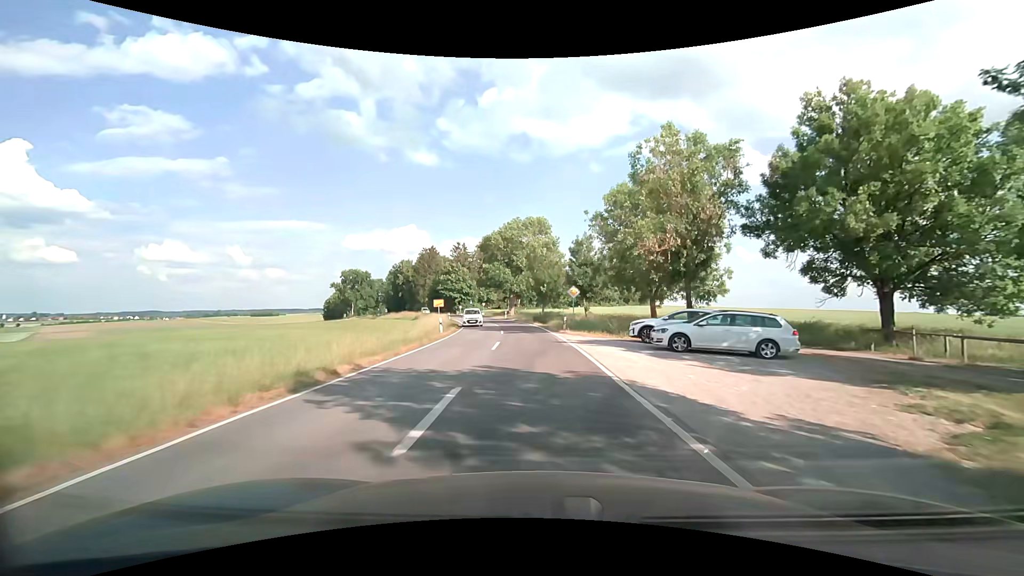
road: tertiary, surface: asphalt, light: Day
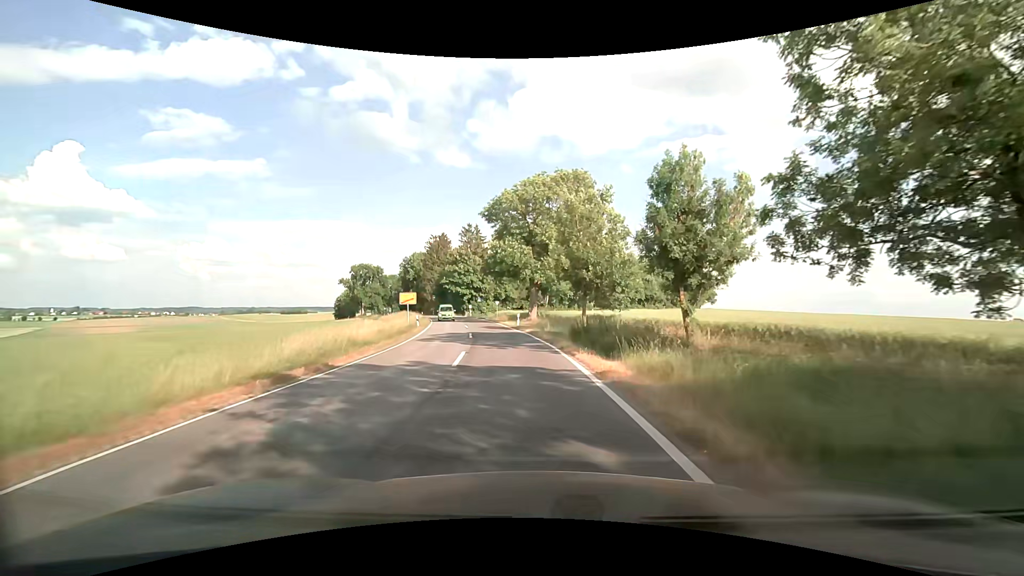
(-0.3, +29.1) m; -3°
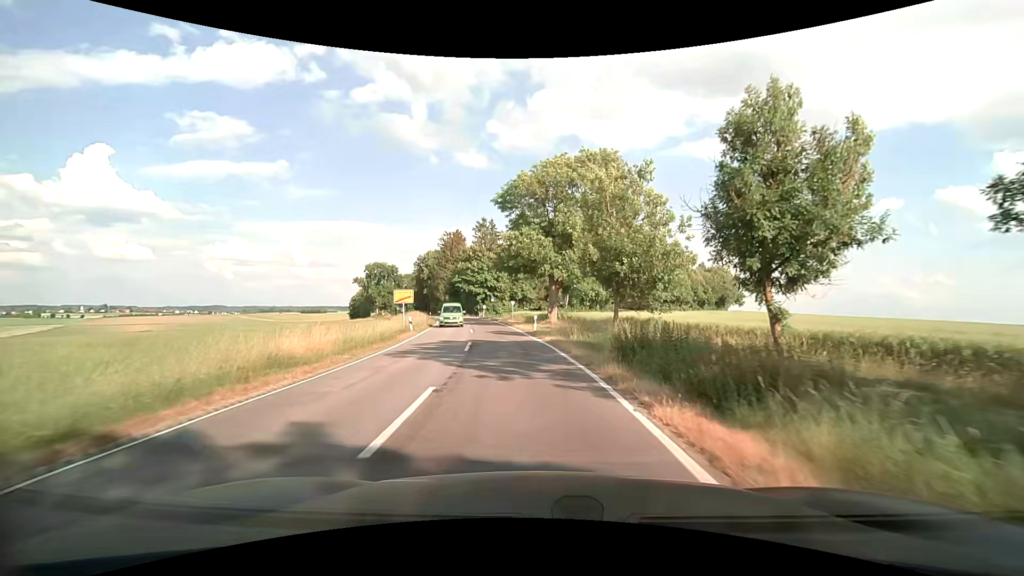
(-0.2, +7.2) m; -2°
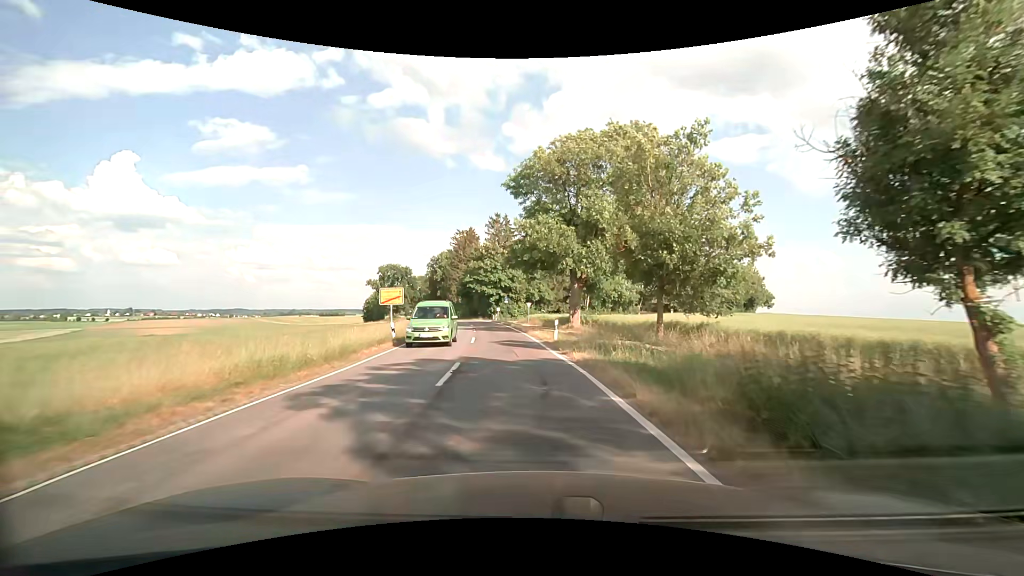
(-0.1, +7.1) m; -2°
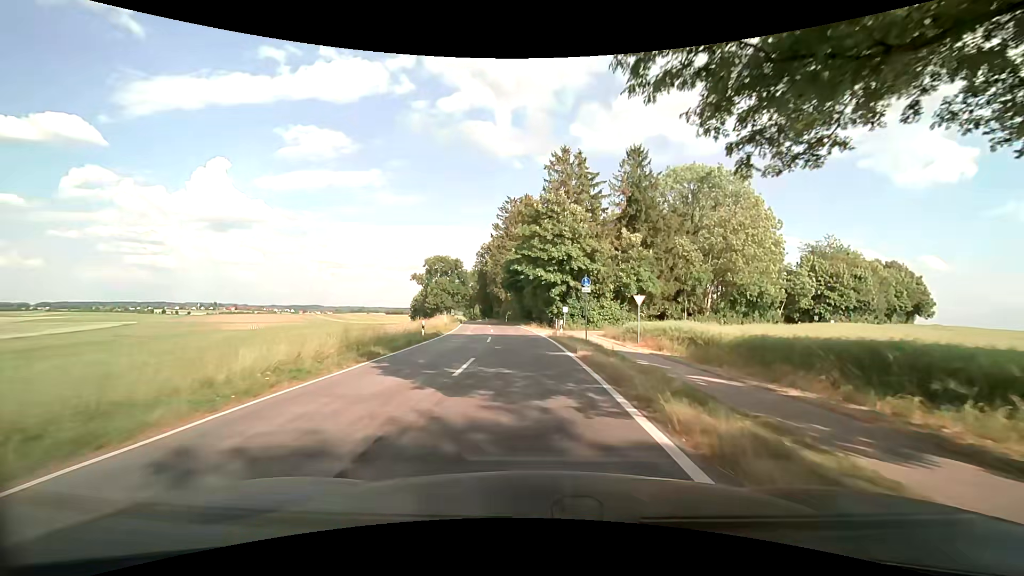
(-2.6, +36.1) m; -8°
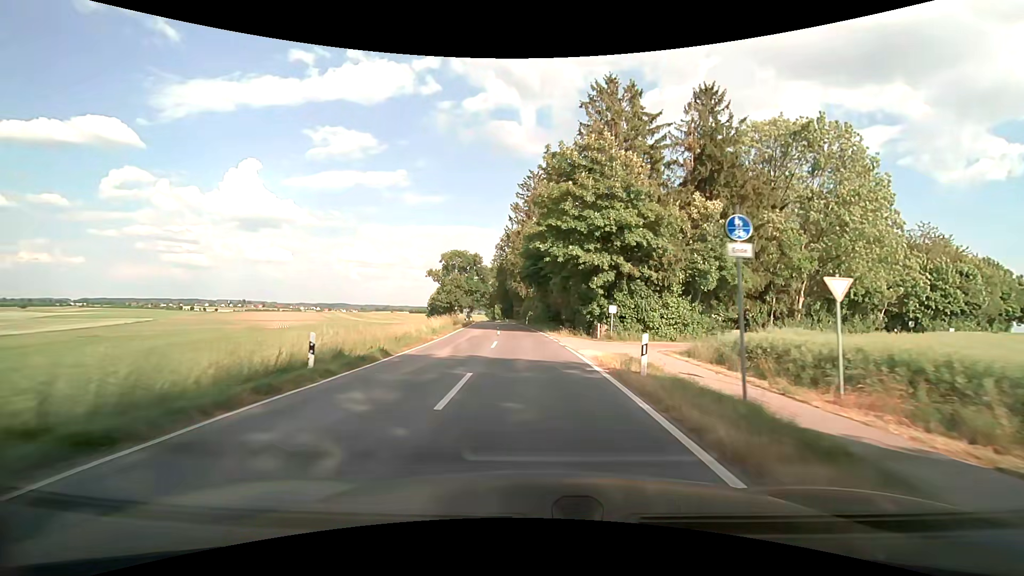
(-0.3, +15.8) m; -2°
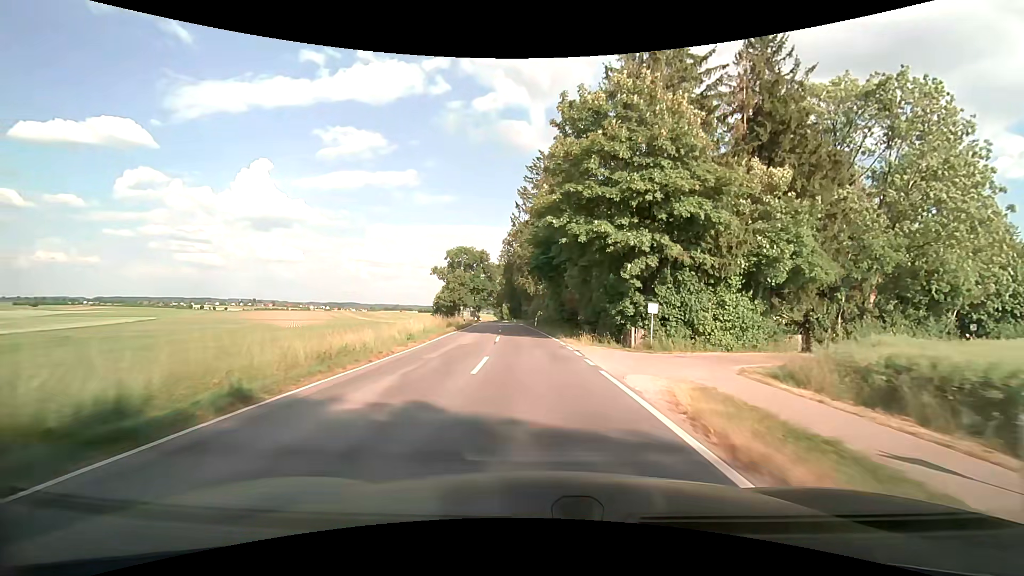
(-0.1, +8.3) m; -1°
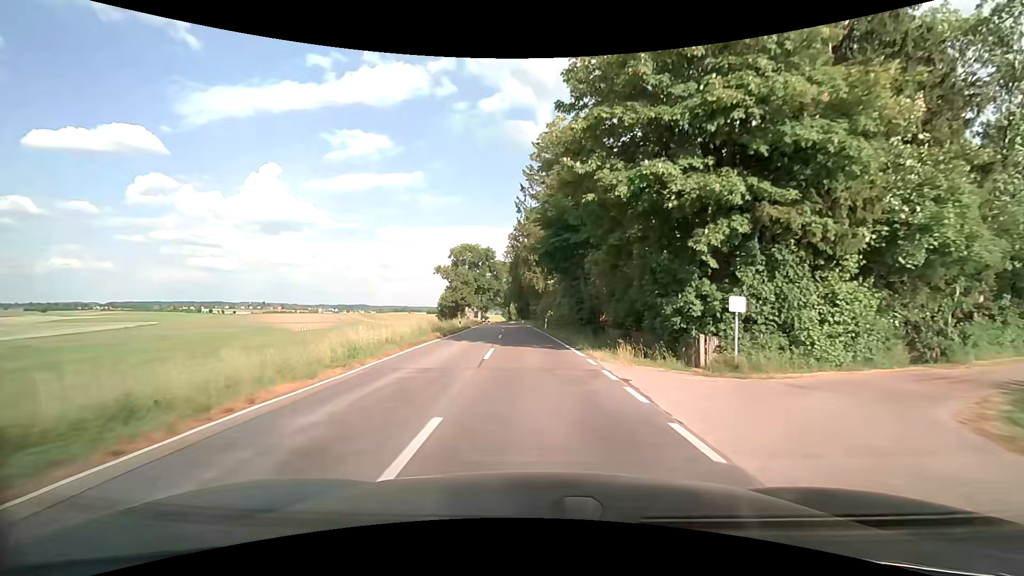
(-0.1, +8.6) m; -1°
(0, +10) (0, +20) (-1, +30) (-1, +40) (-2, +50) (-3, +60) (-3, +70) (-4, +80) (-5, +90) (-7, +100) m
